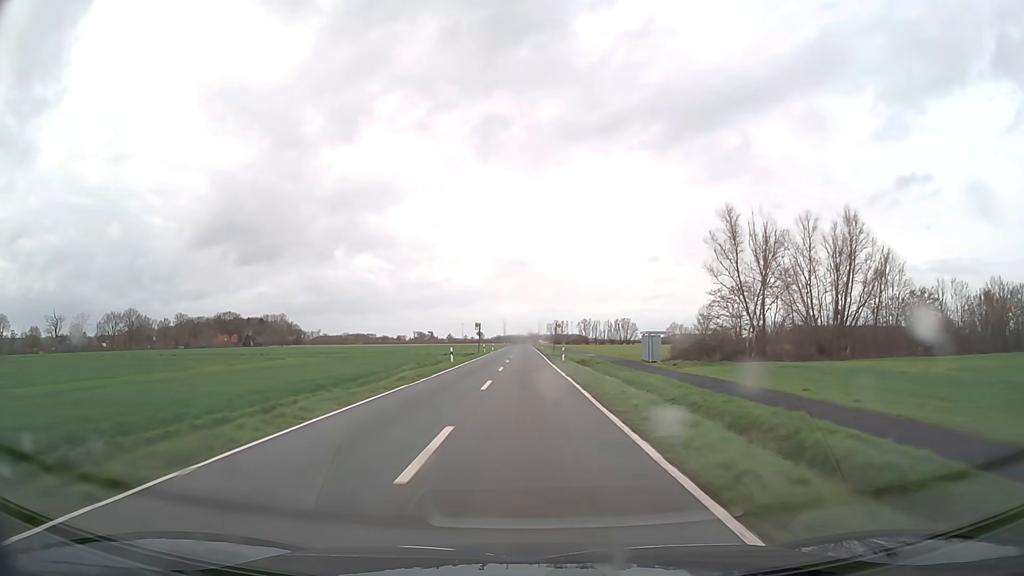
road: secondary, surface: asphalt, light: Day
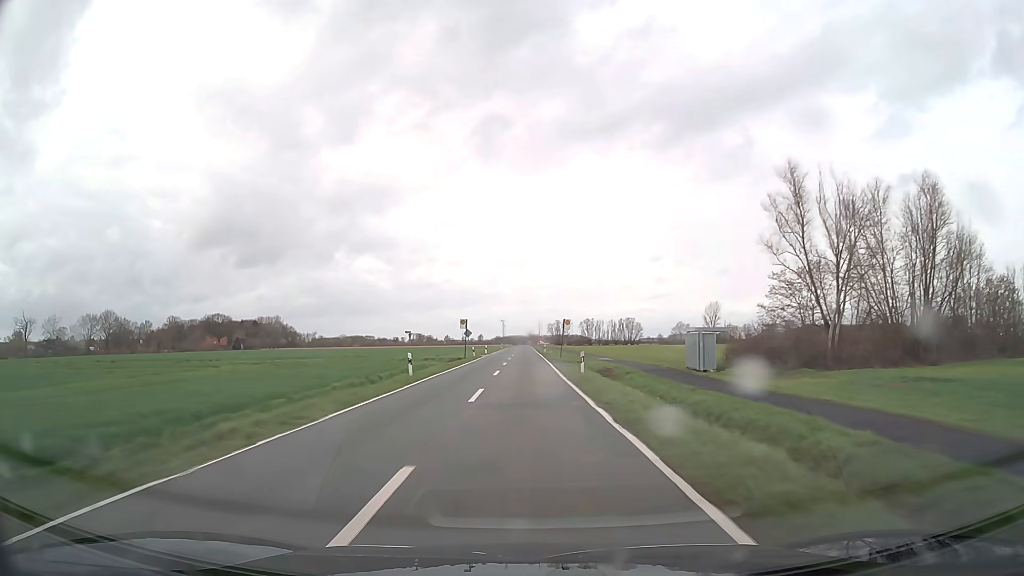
(0.0, +15.4) m; 0°
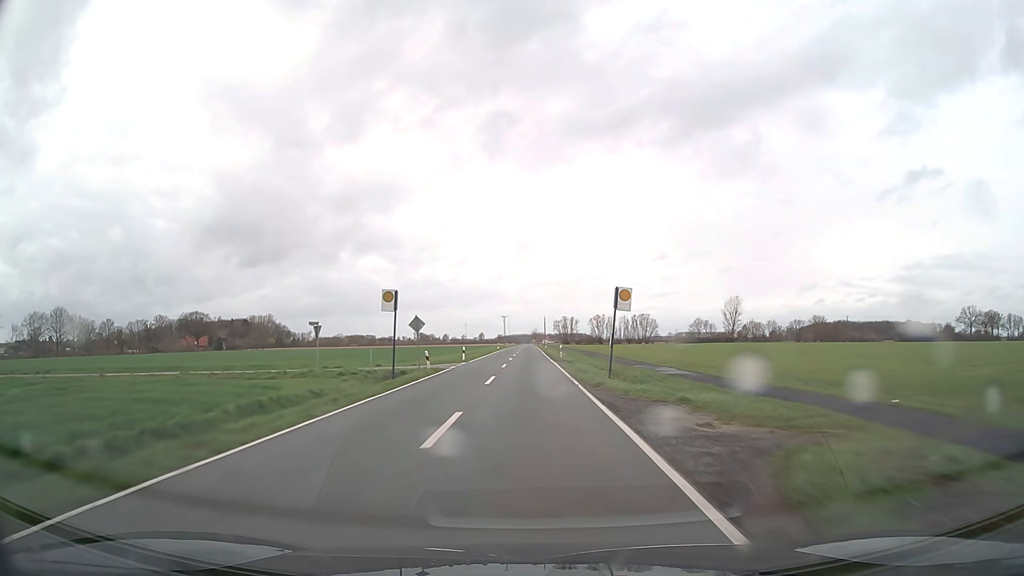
(-0.1, +31.0) m; -1°
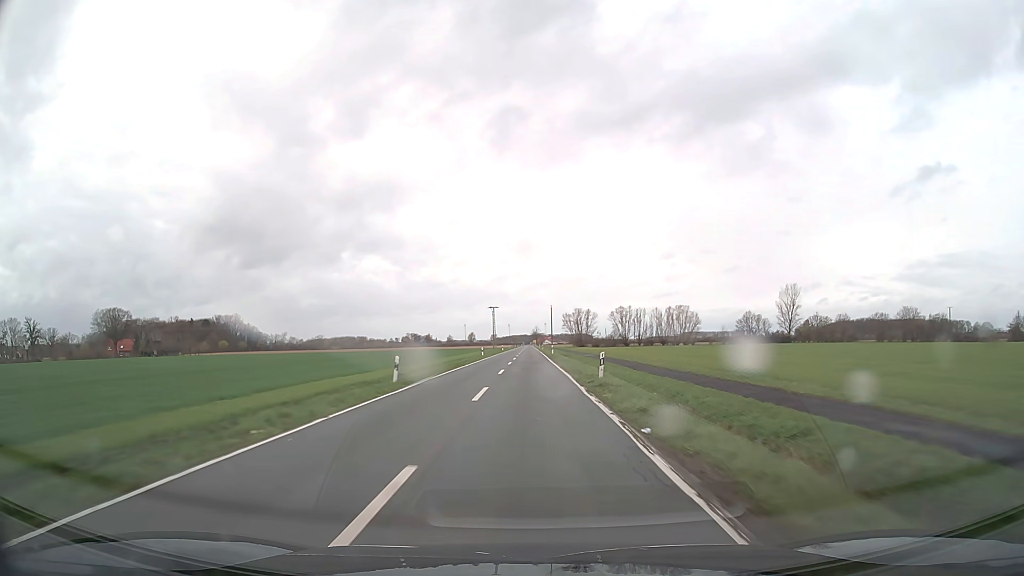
(+0.2, +78.1) m; 0°
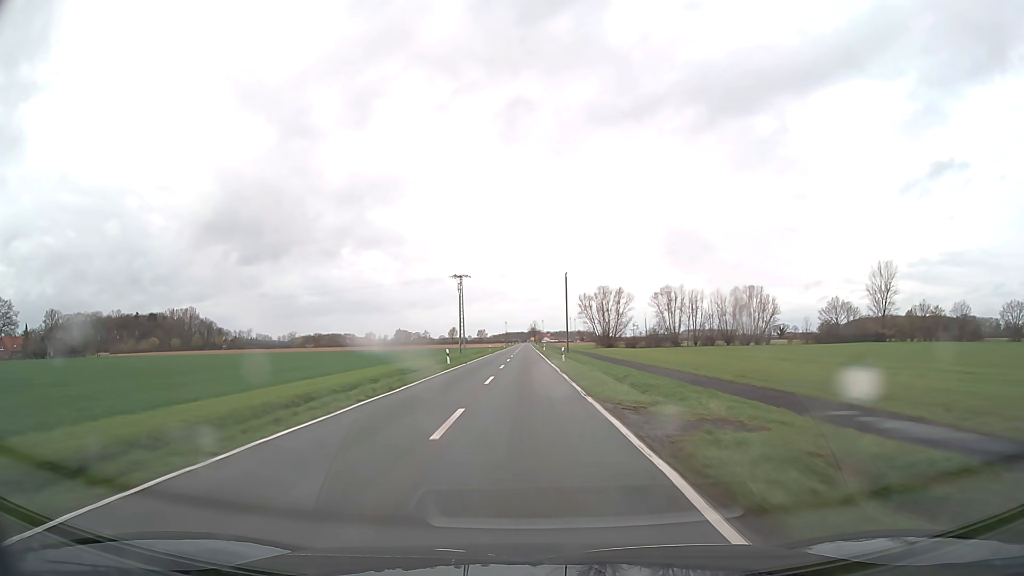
(-0.1, +78.6) m; 0°
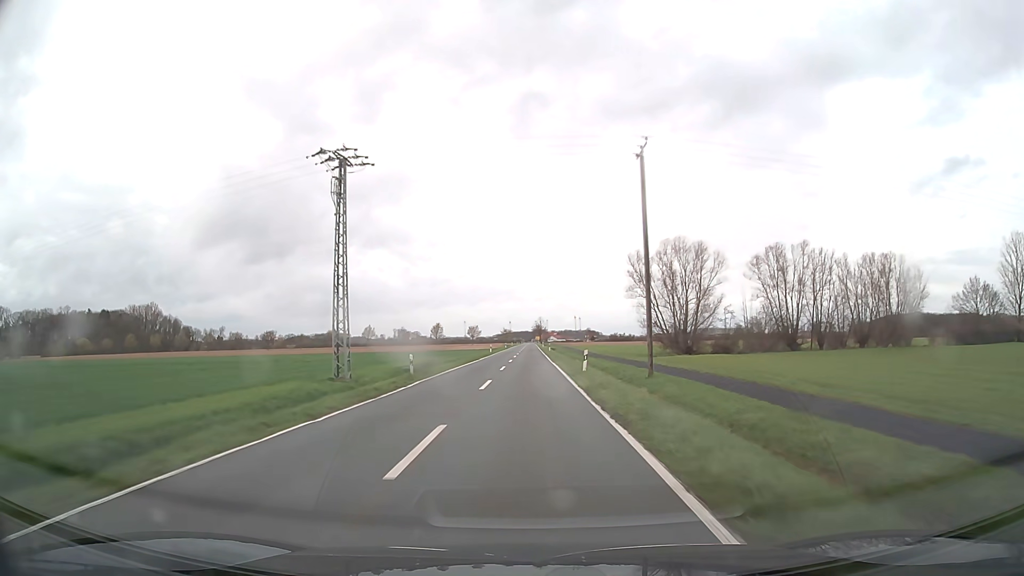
(-0.1, +63.1) m; 0°
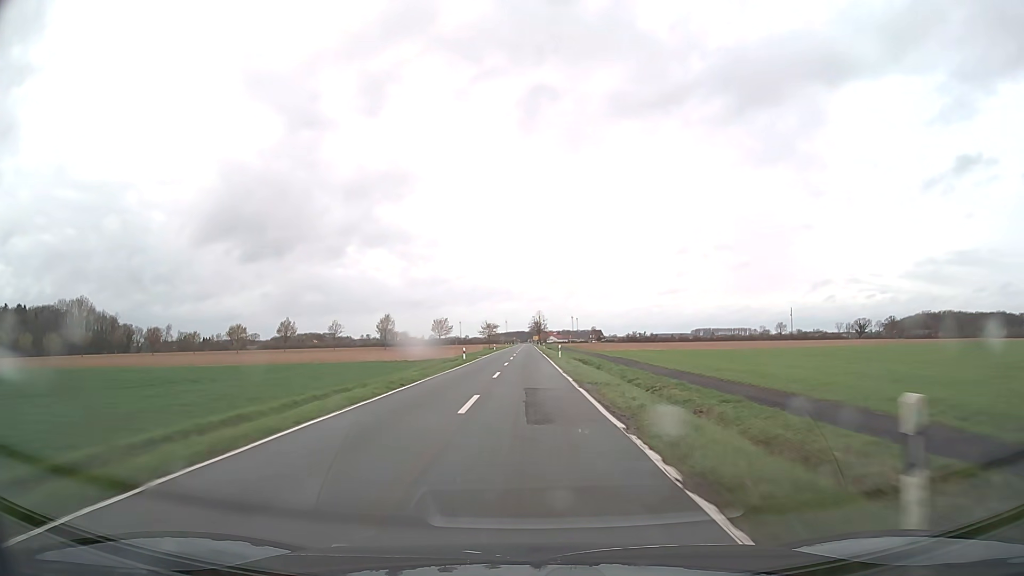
(0.0, +78.9) m; 0°
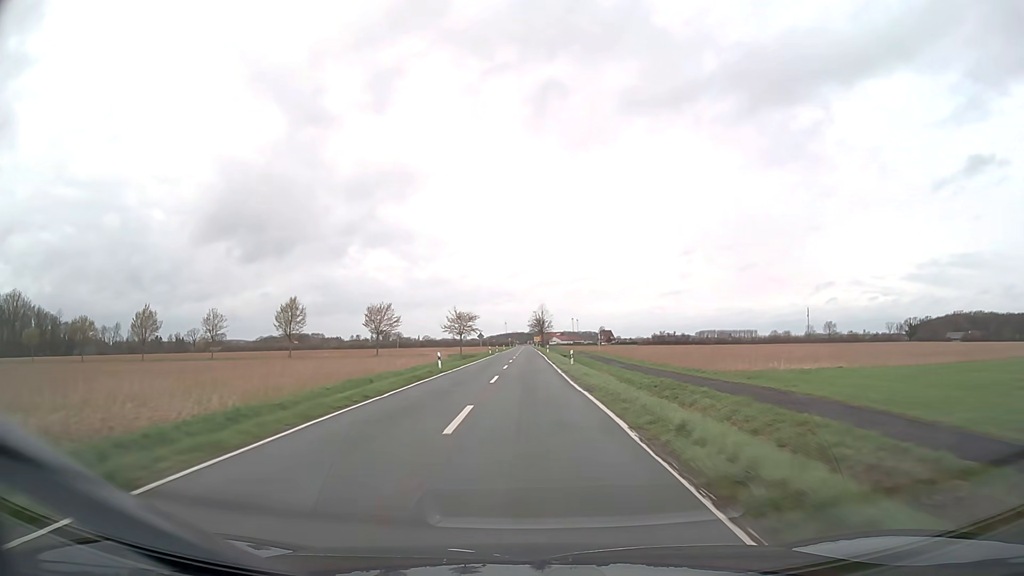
(-0.1, +63.2) m; 0°
(0, +10) (0, +20) (0, +30) (0, +40) (0, +50) (0, +60) (0, +70) (0, +80) (0, +90) (0, +100) m
